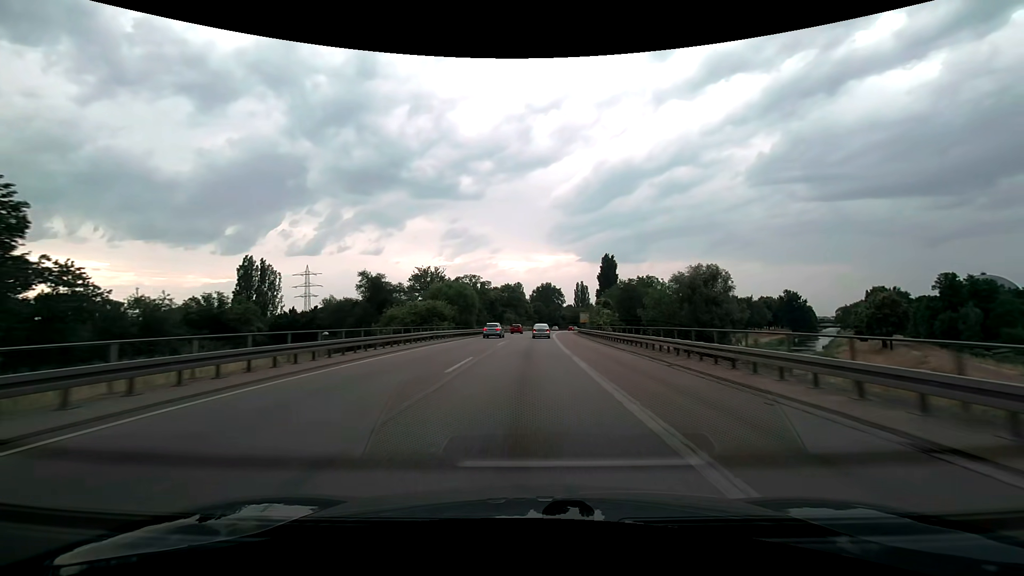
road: trunk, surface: asphalt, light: Day
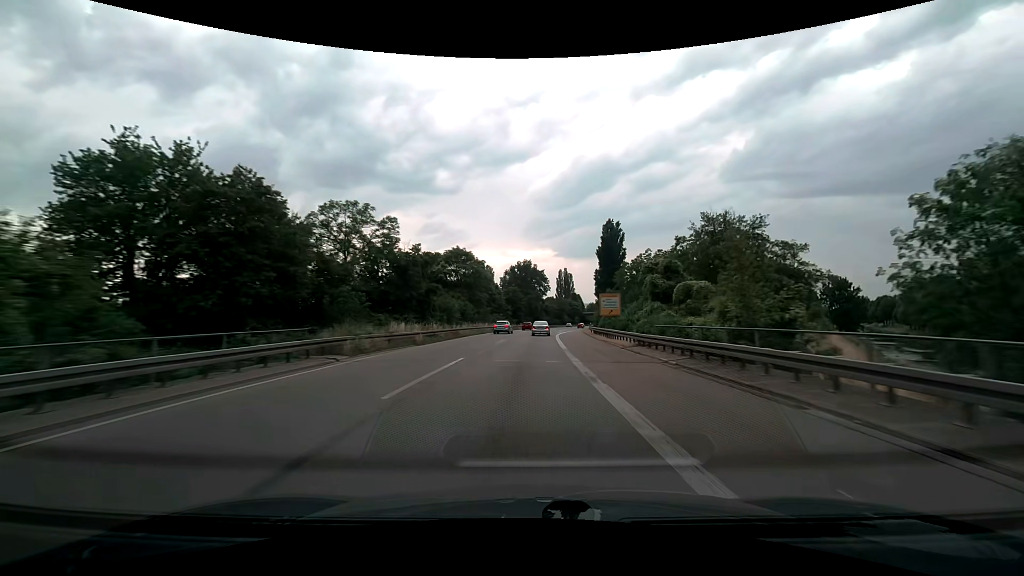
(+1.5, +58.8) m; +3°
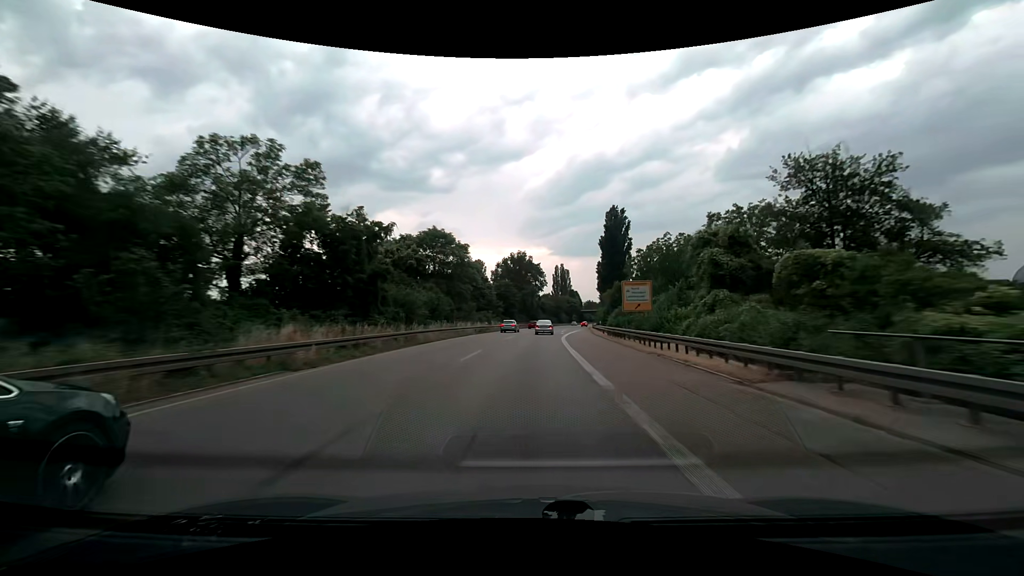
(+0.1, +14.7) m; +1°
(0, +10) (0, +20) (0, +30) (+1, +40) (+1, +50) (+2, +60) (+3, +70) (+4, +80) (+5, +90) (+6, +100) m
